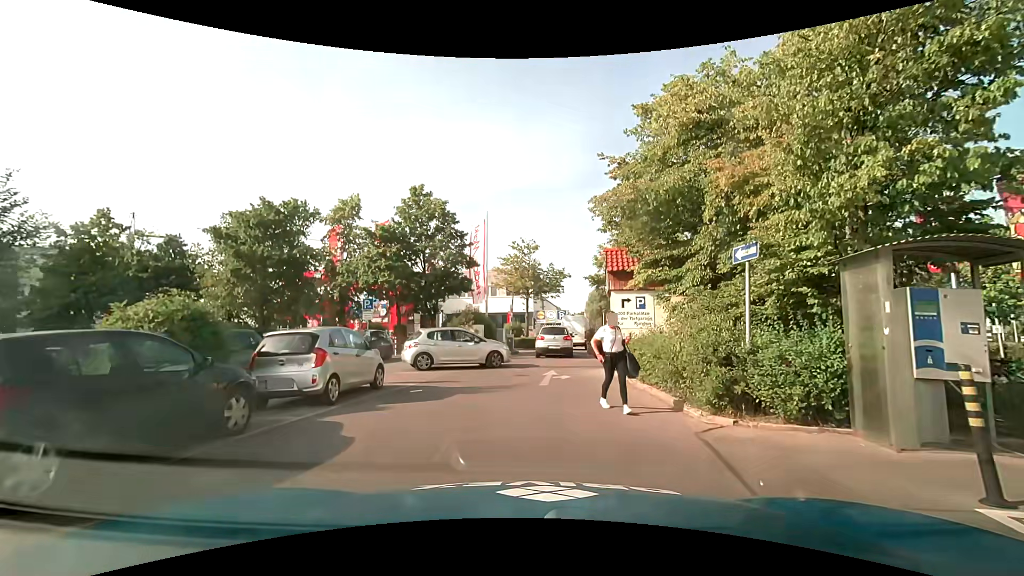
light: Day
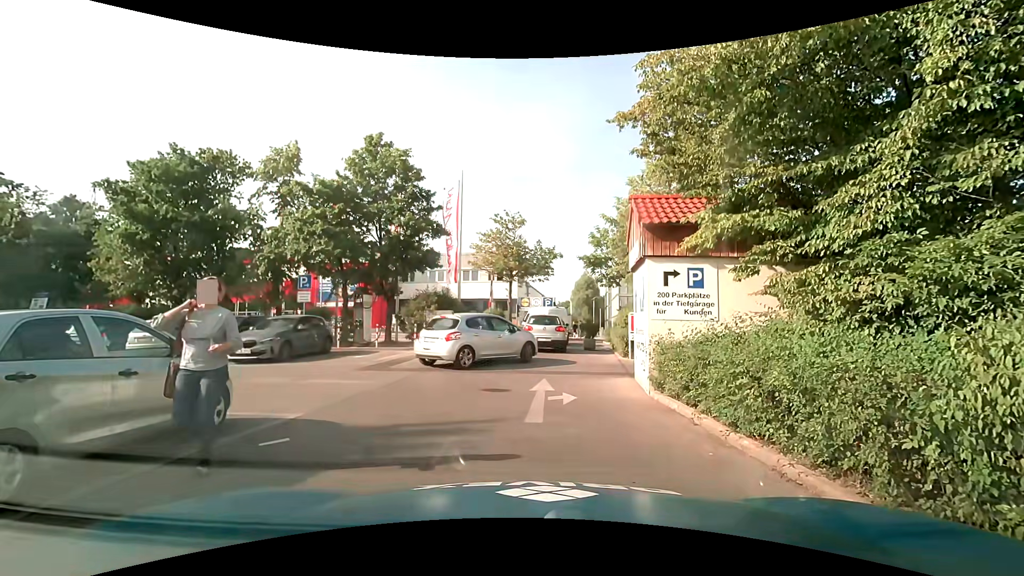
(-0.2, +5.4) m; 0°
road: service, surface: asphalt
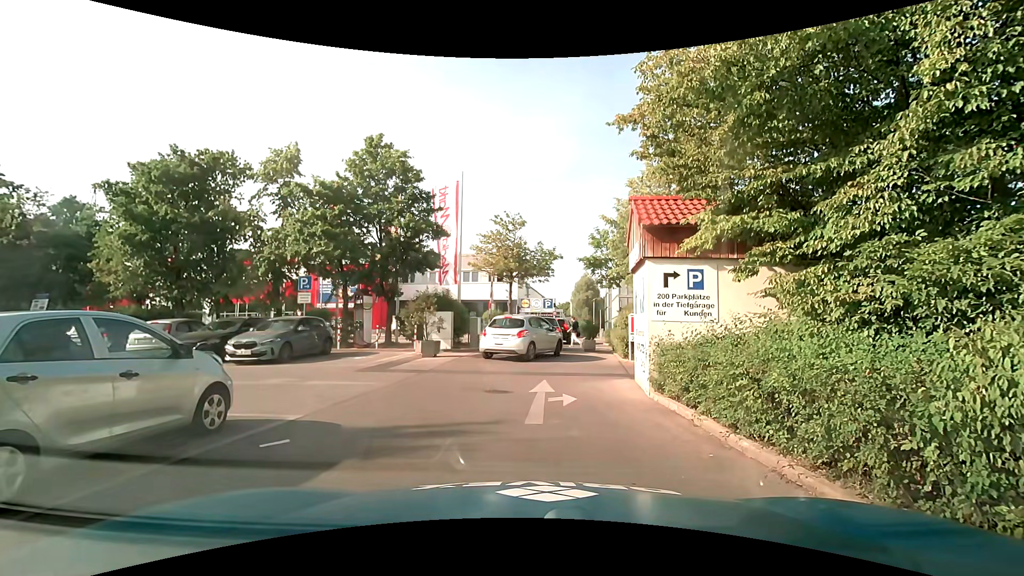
(0.0, +0.1) m; 0°
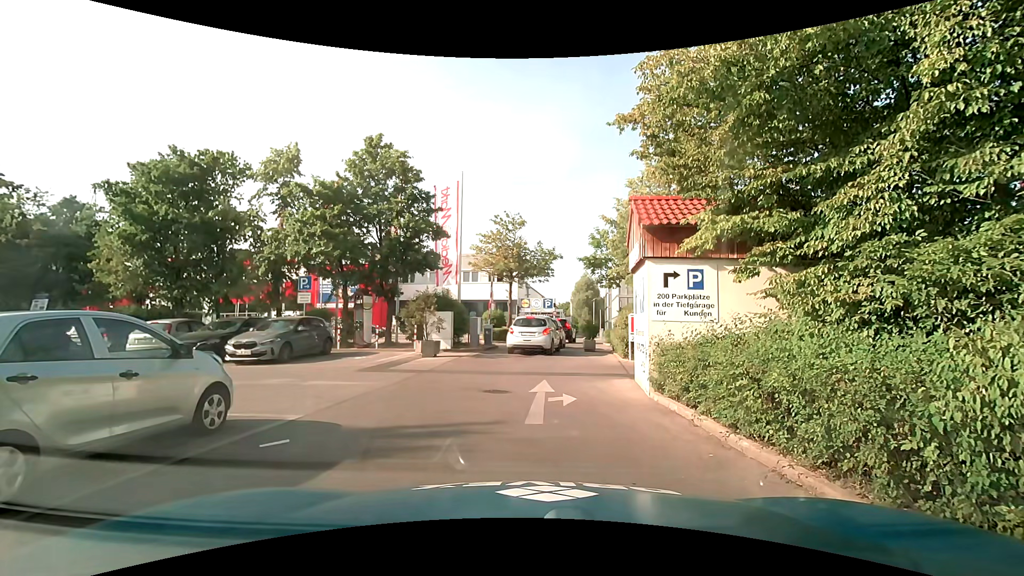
(0.0, 0.0) m; 0°
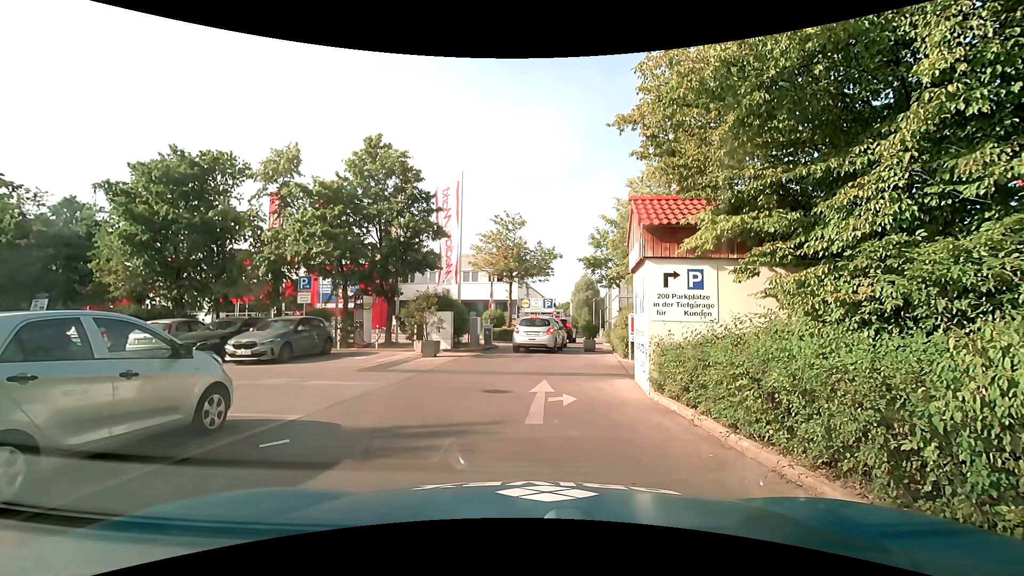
(0.0, 0.0) m; 0°
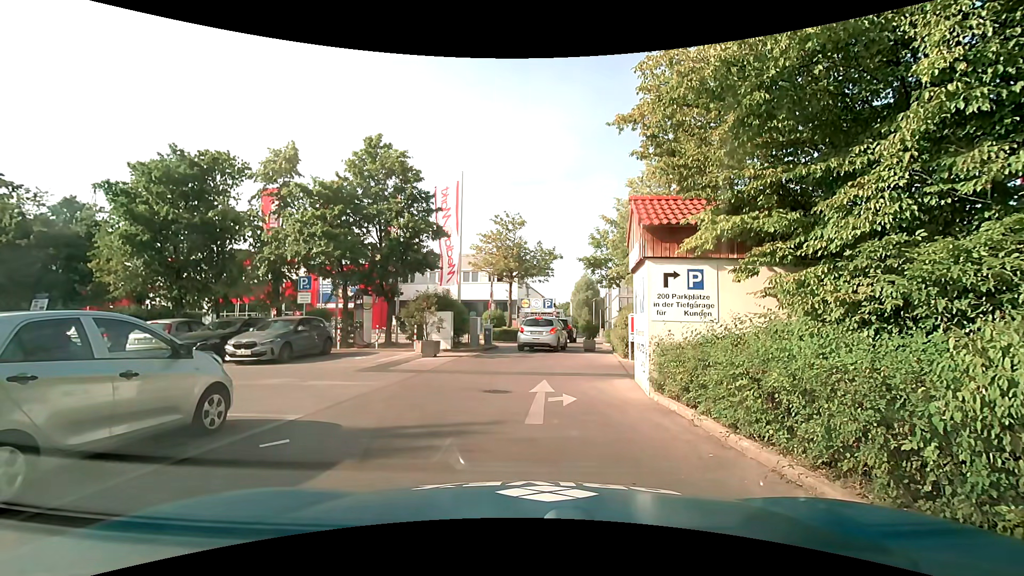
(0.0, 0.0) m; 0°
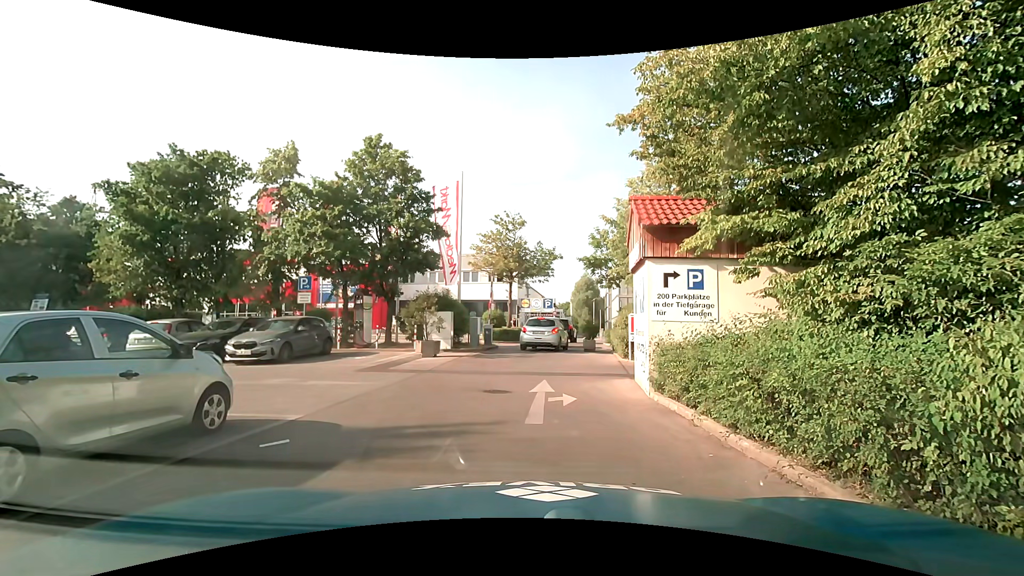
(0.0, 0.0) m; 0°
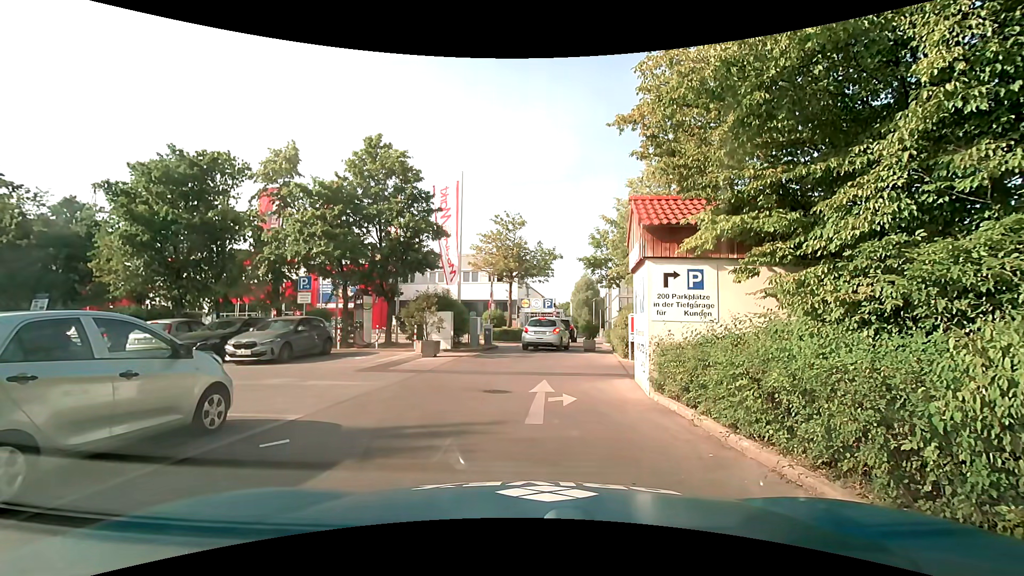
(0.0, 0.0) m; 0°
